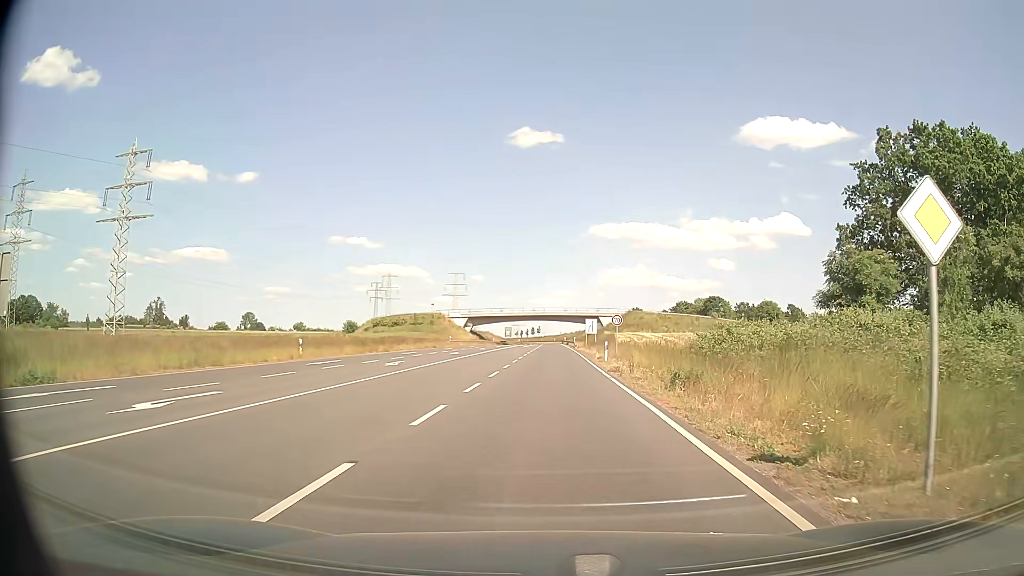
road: primary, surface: asphalt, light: Day
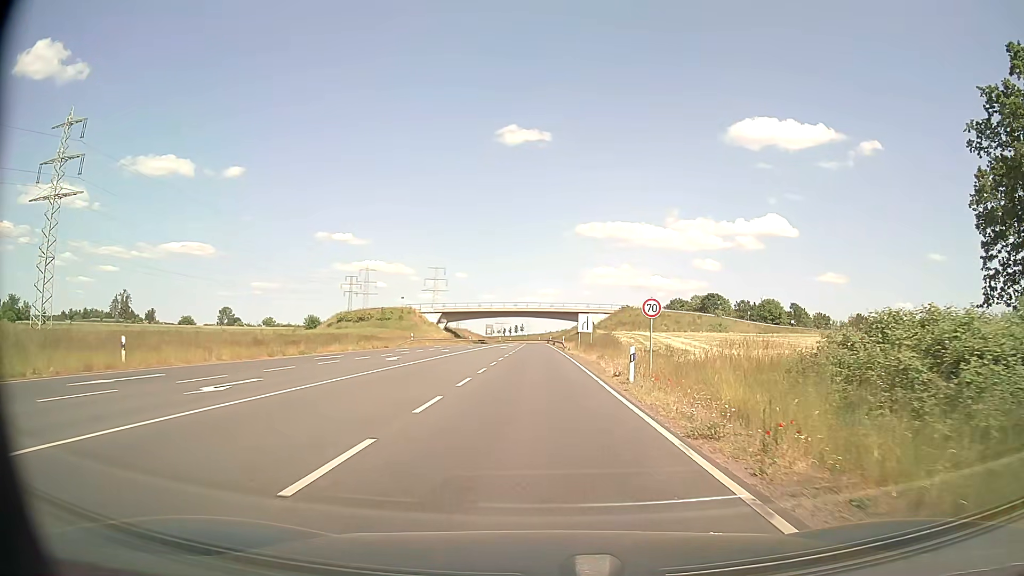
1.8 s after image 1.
(+0.4, +16.8) m; +2°
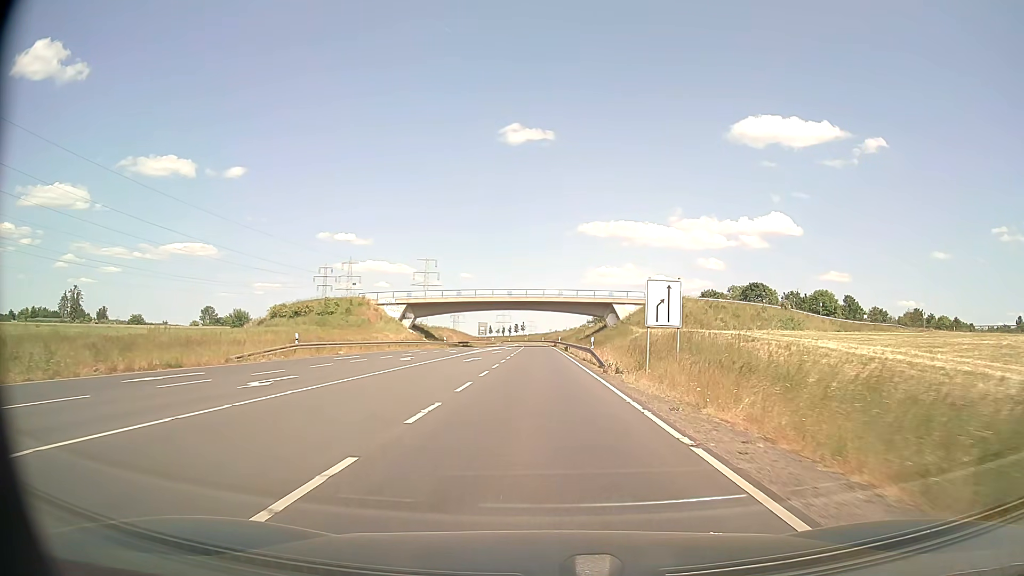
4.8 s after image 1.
(-0.1, +37.9) m; 0°
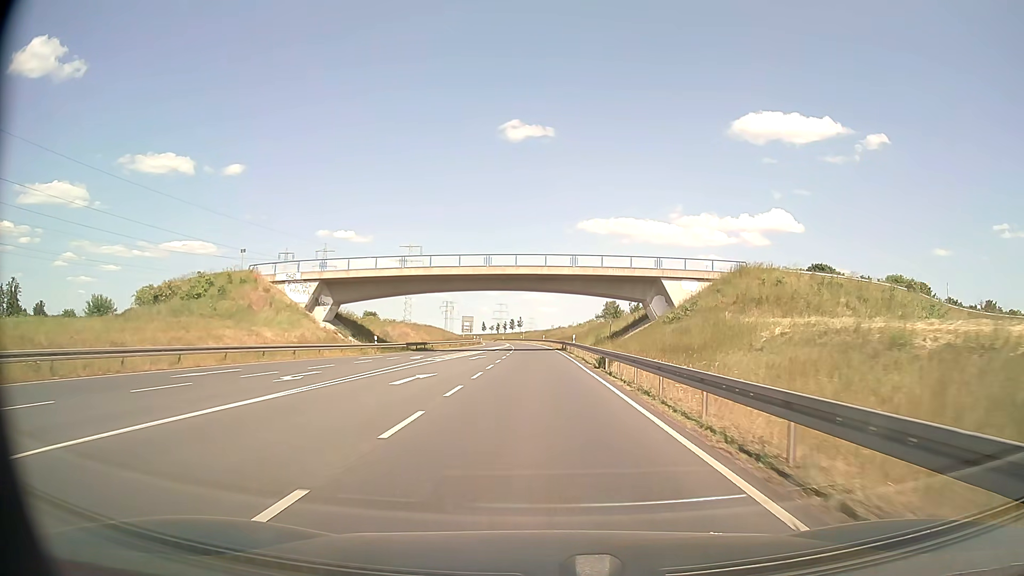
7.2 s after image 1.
(-0.2, +38.1) m; 0°
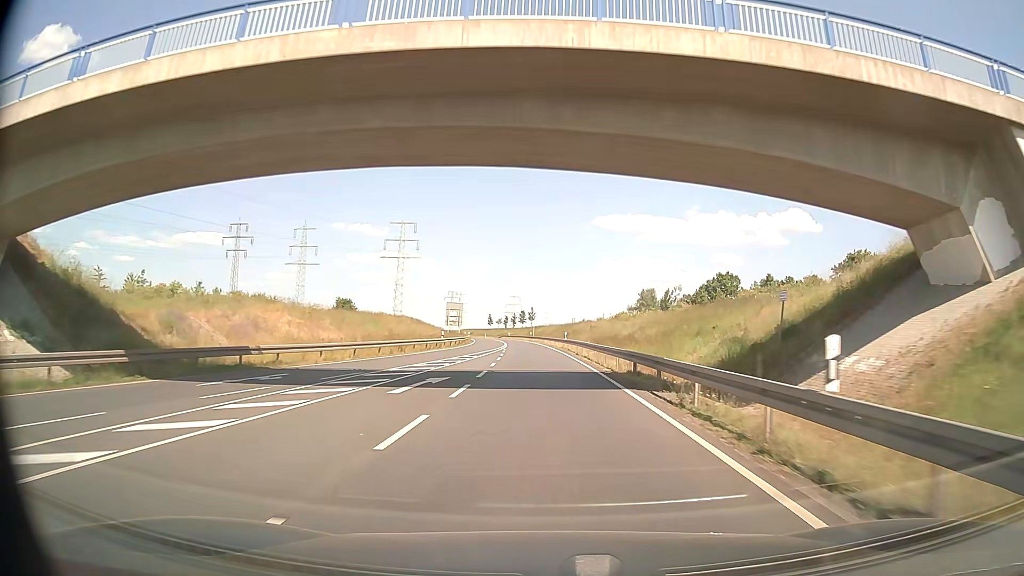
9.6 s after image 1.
(-0.3, +43.2) m; -1°
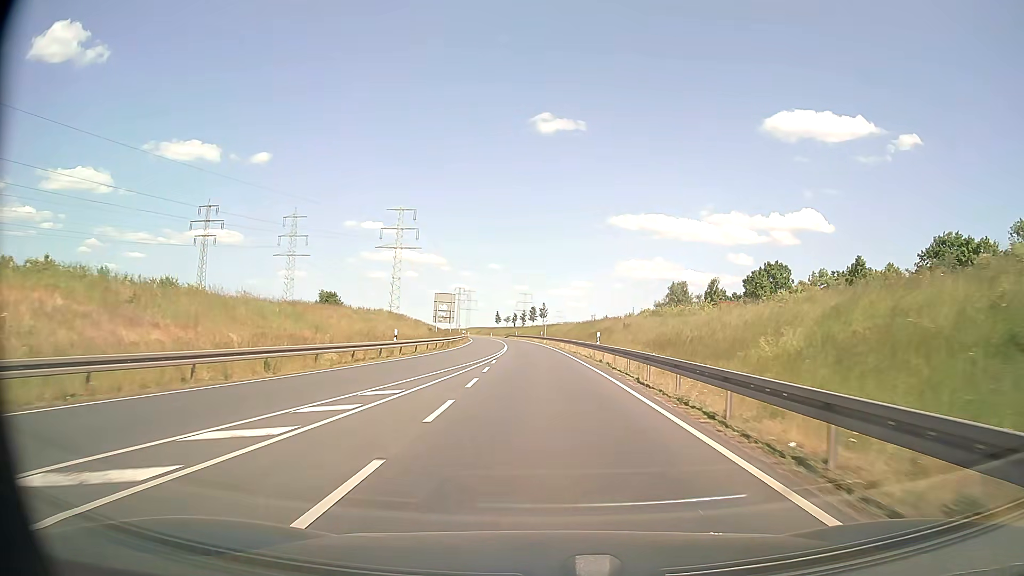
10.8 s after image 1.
(-0.2, +21.8) m; -1°
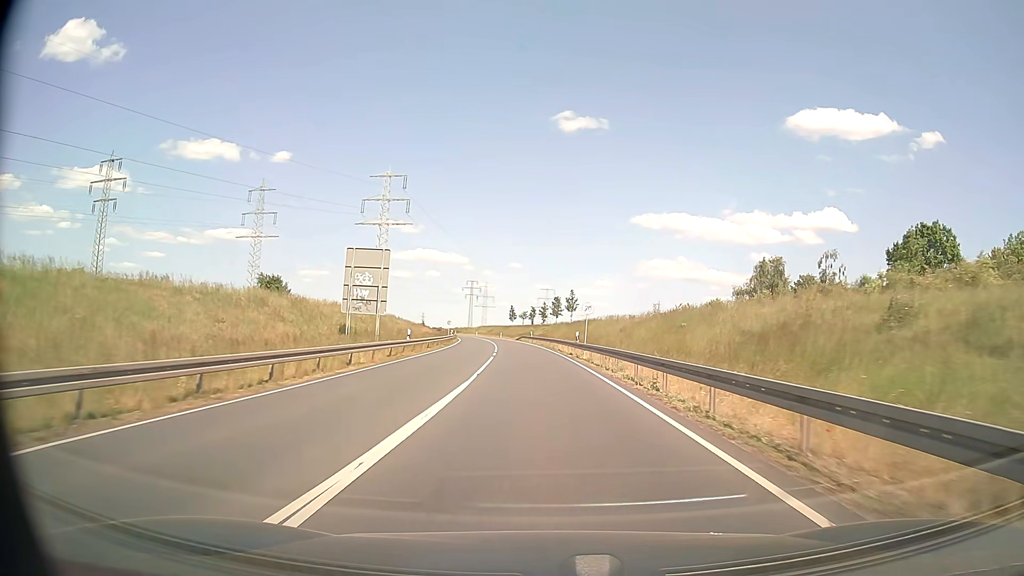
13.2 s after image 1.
(-0.9, +43.2) m; -2°
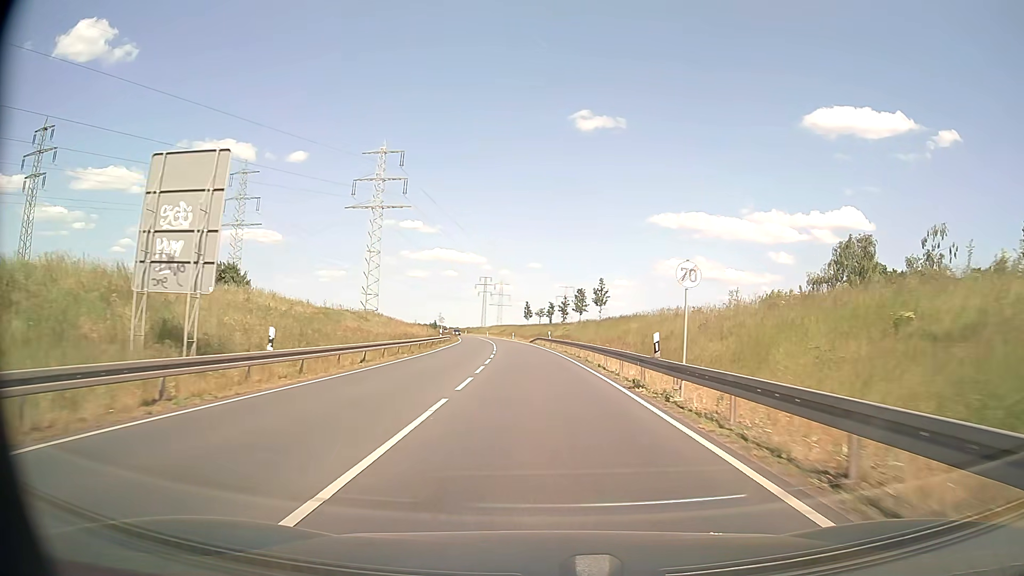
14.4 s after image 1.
(-0.2, +21.5) m; -1°
(0, +10) (0, +20) (-1, +30) (-1, +40) (-1, +50) (-2, +60) (-3, +70) (-4, +80) (-5, +90) (-6, +100) m
